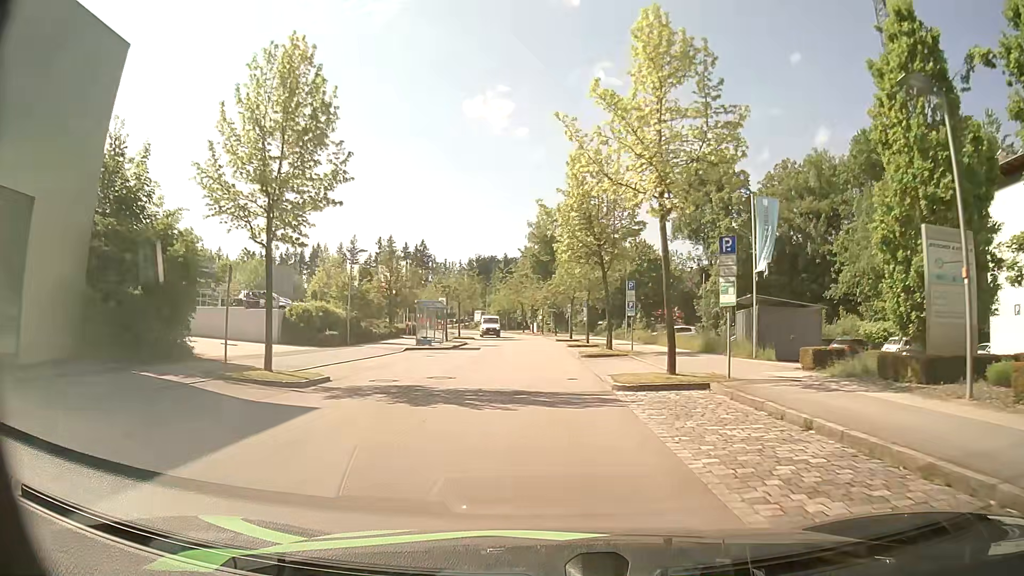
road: residential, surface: asphalt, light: Day
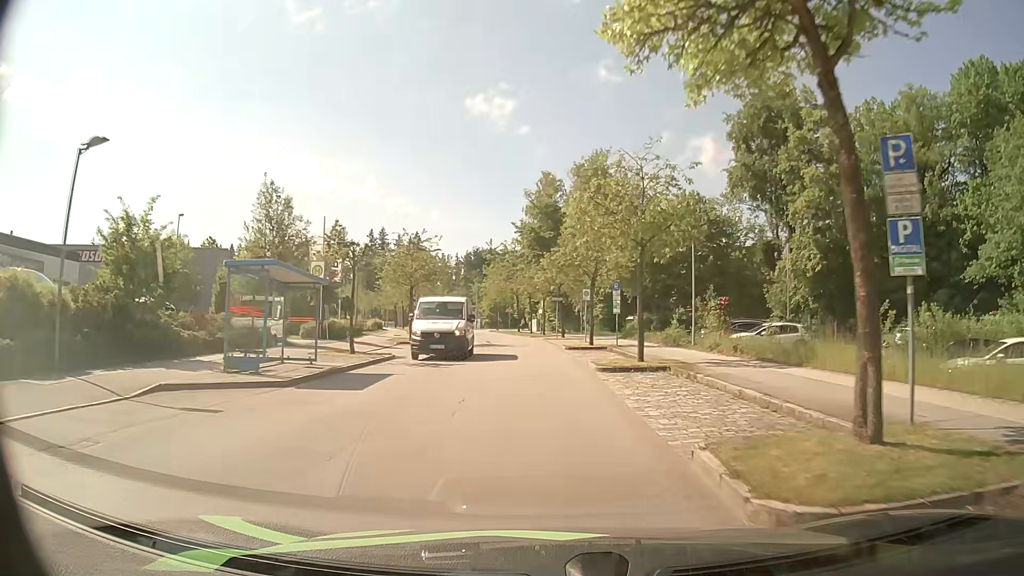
(0.0, +23.9) m; 0°
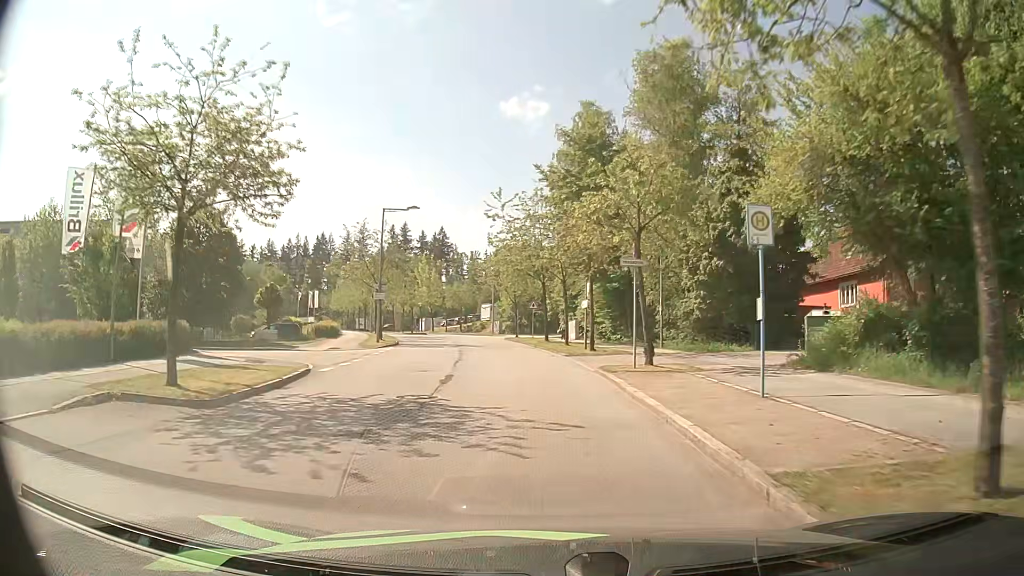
(-0.9, +29.3) m; -4°
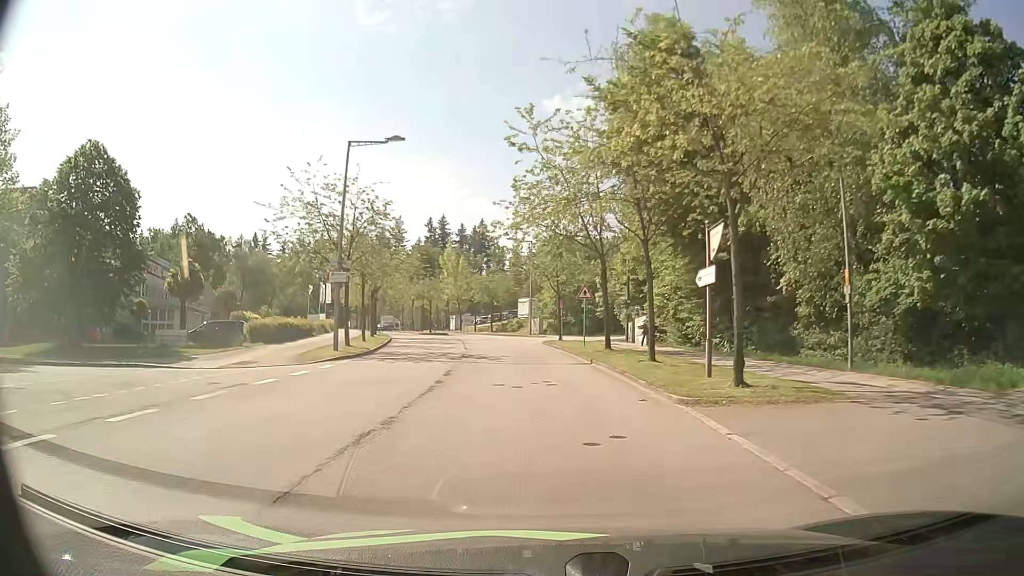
(-0.5, +17.3) m; -4°
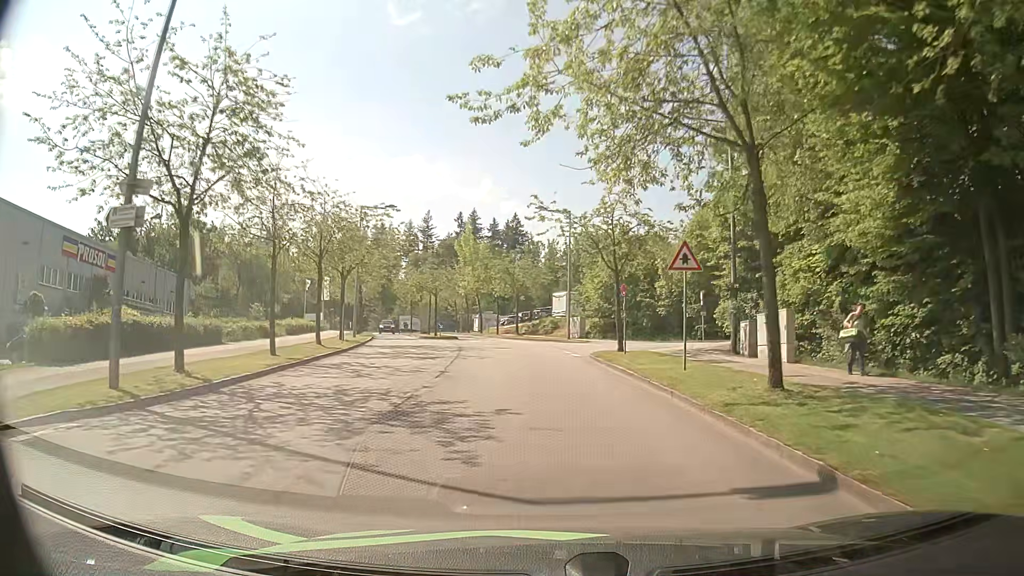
(-0.5, +17.4) m; -3°
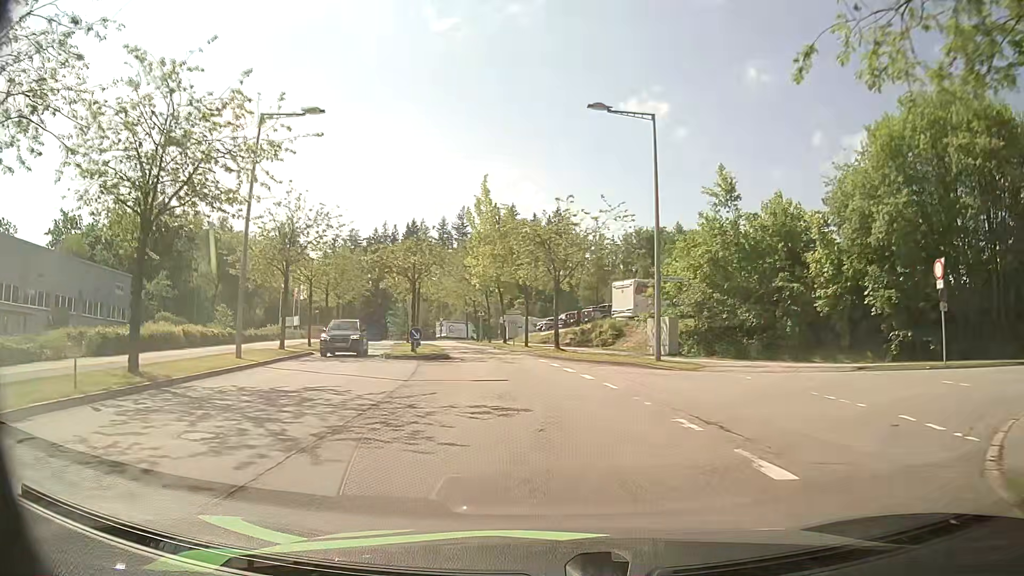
(-0.6, +23.1) m; -3°
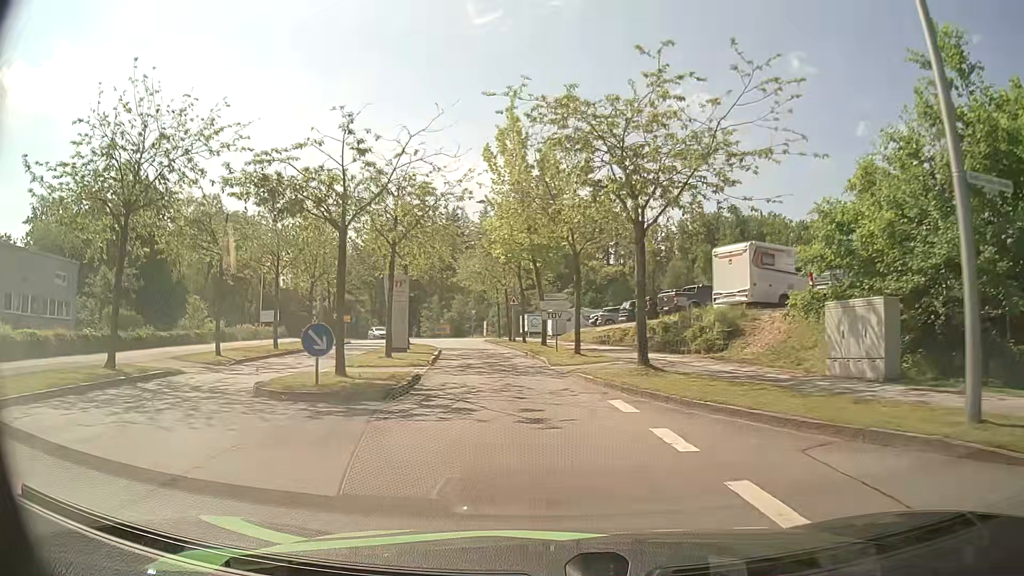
(-0.6, +16.1) m; -5°
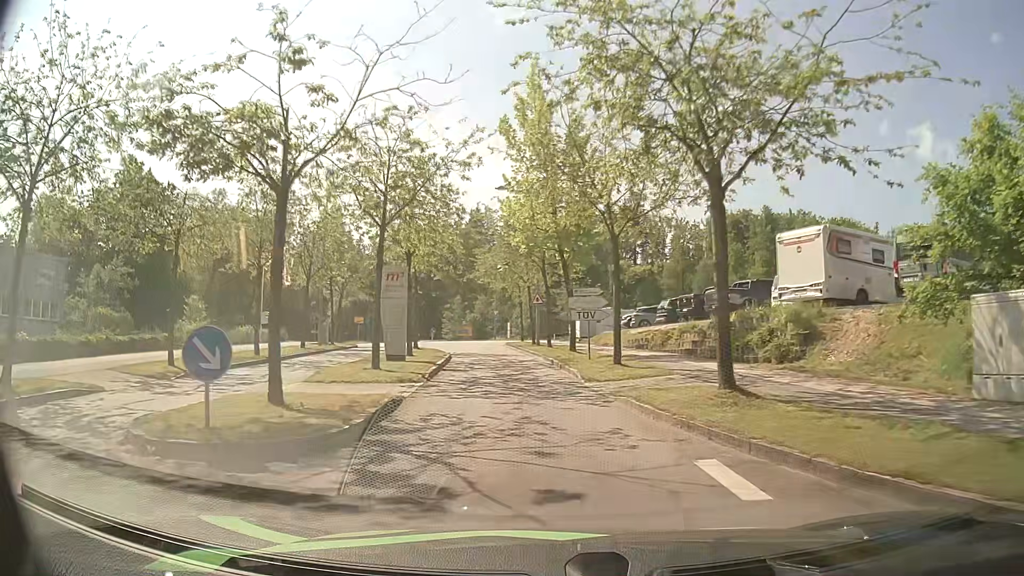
(0.0, +4.9) m; -1°
(0, +10) (-1, +20) (-3, +30) (-4, +40) (-5, +50) (-3, +59) (+6, +64) (+16, +67) (+25, +70) (+34, +74) m
